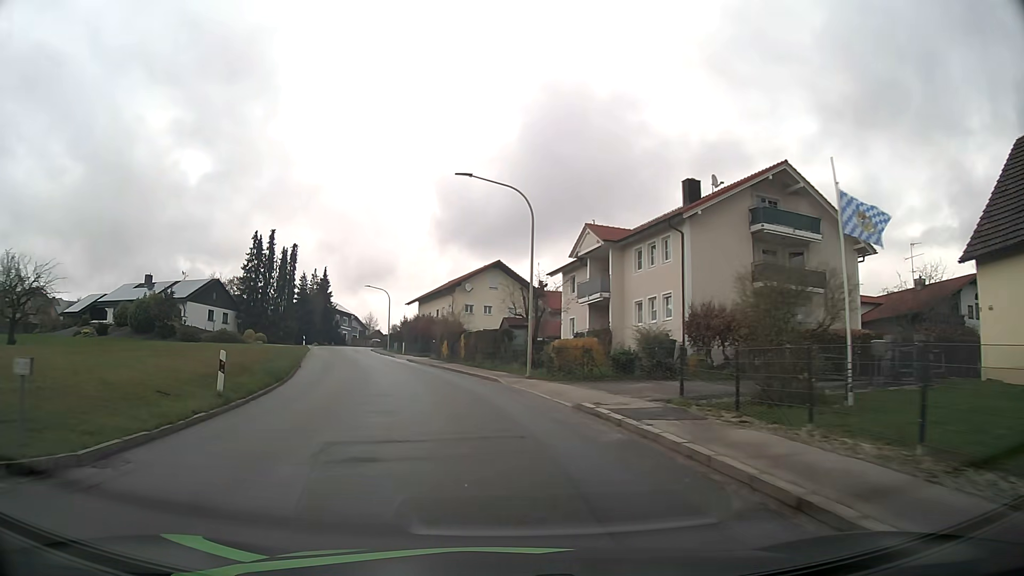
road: tertiary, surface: asphalt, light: Day
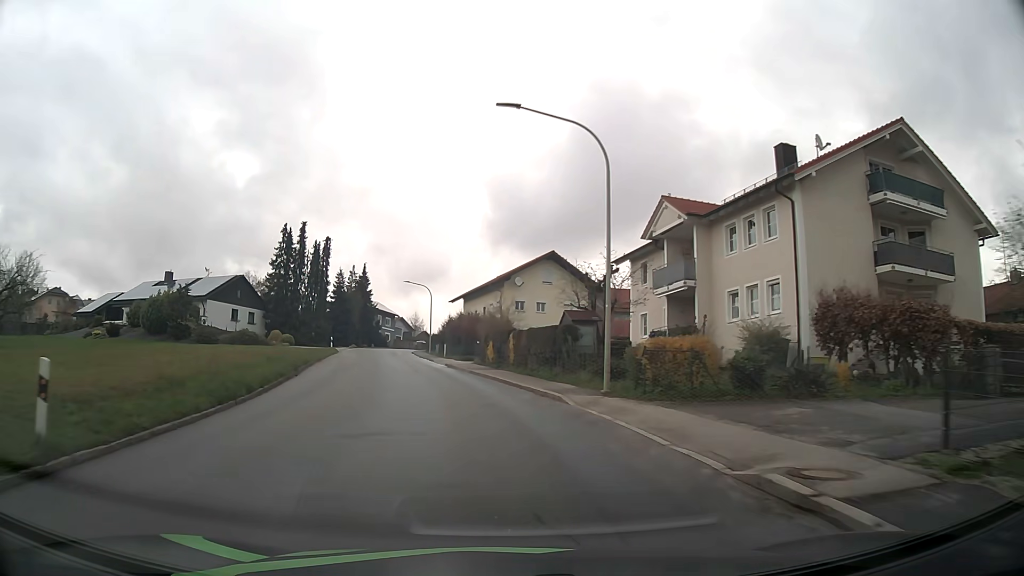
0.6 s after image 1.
(-0.3, +7.6) m; -4°
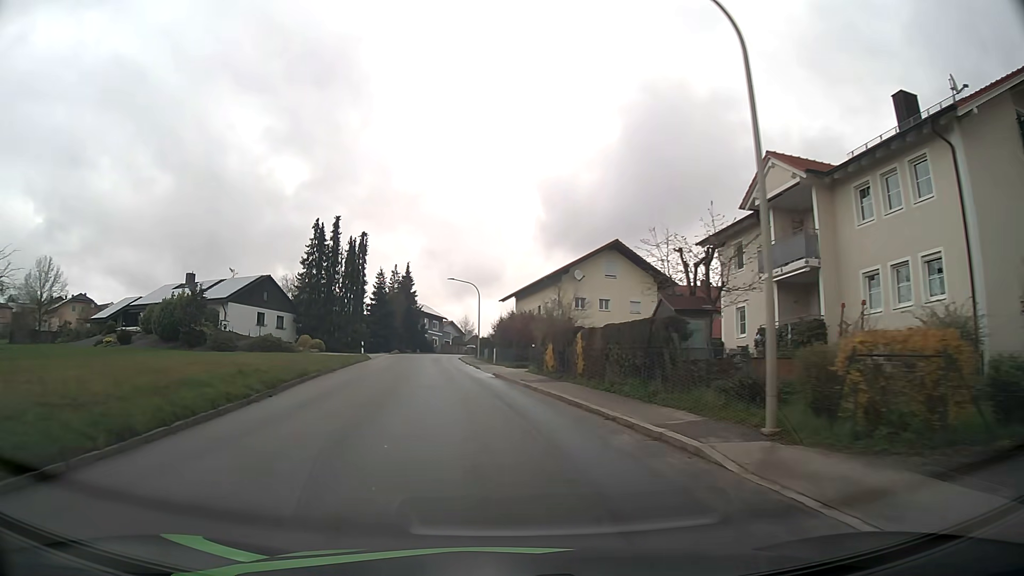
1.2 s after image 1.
(-0.3, +7.6) m; -4°
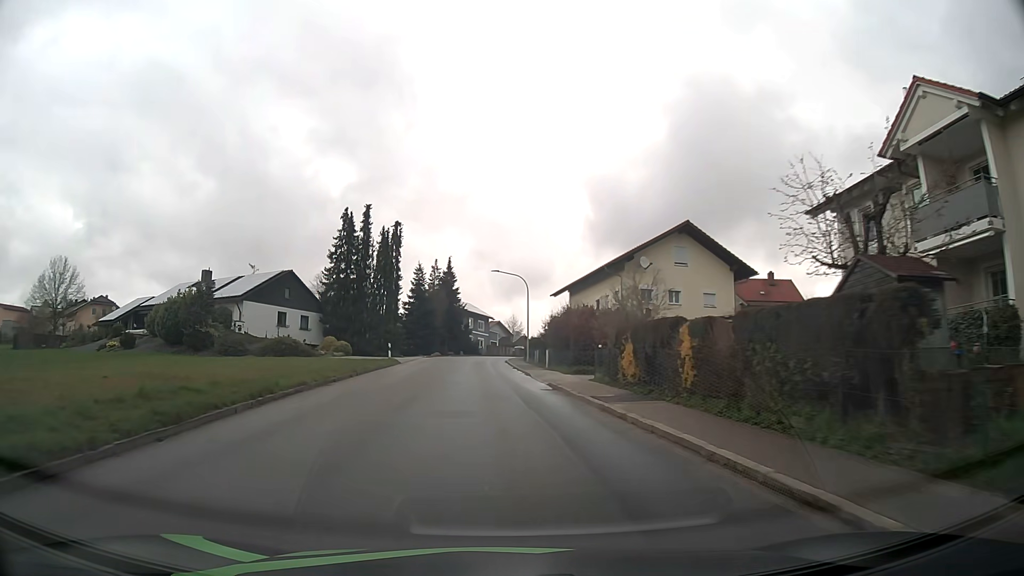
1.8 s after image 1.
(-0.3, +7.6) m; -4°
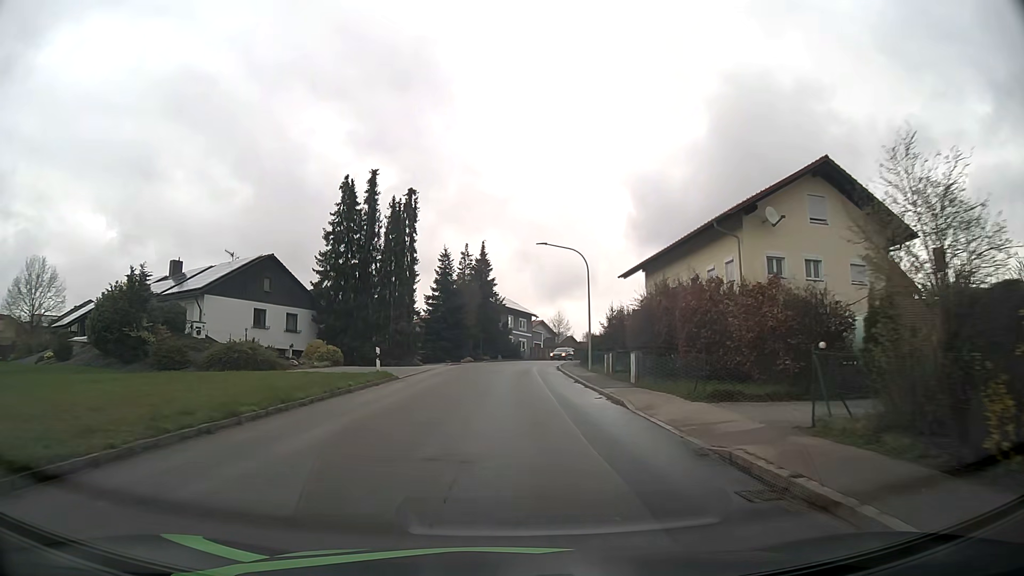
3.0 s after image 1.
(-0.7, +15.3) m; -4°
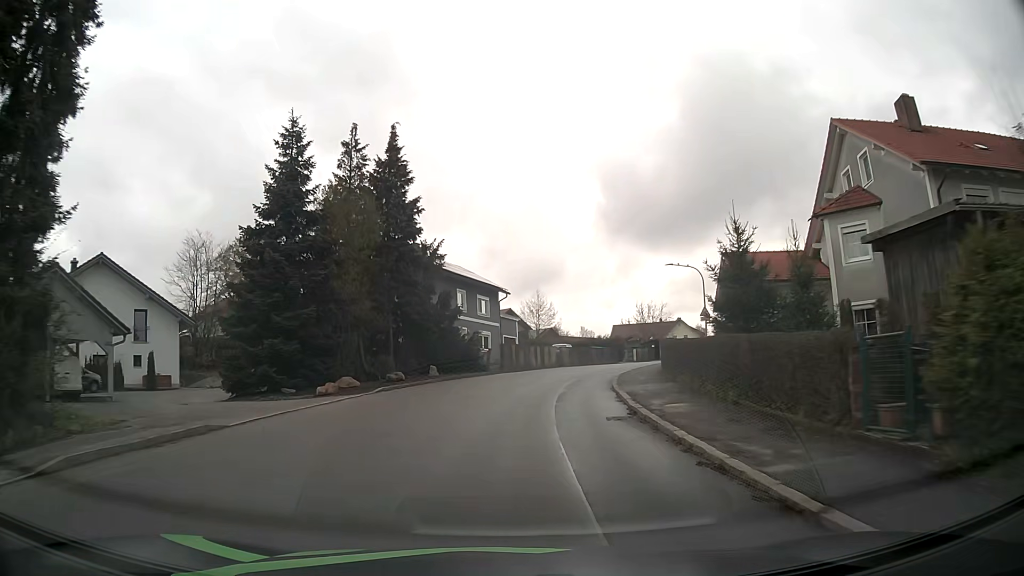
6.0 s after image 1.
(+0.8, +38.5) m; +3°
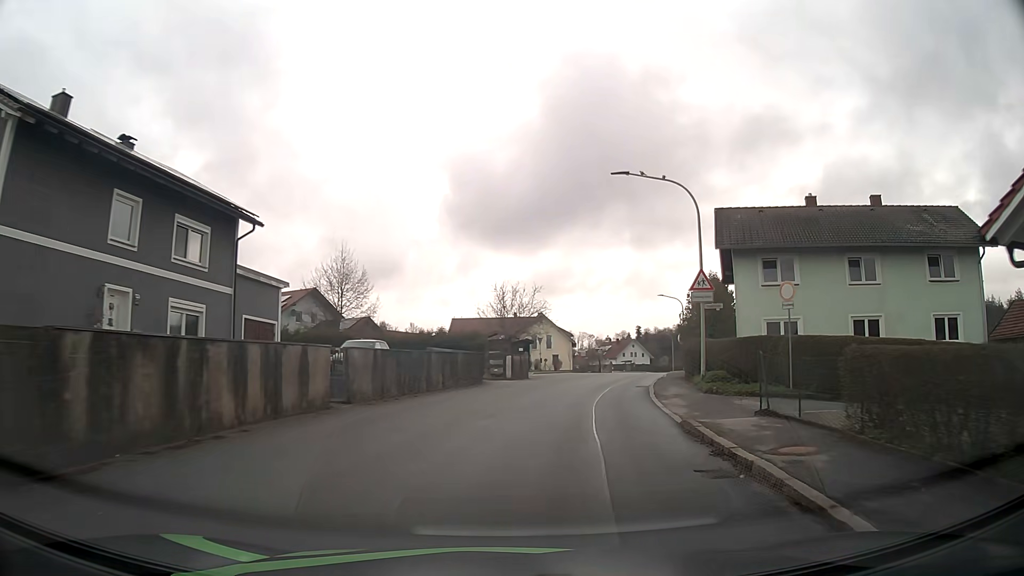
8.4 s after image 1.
(+3.0, +29.4) m; +15°
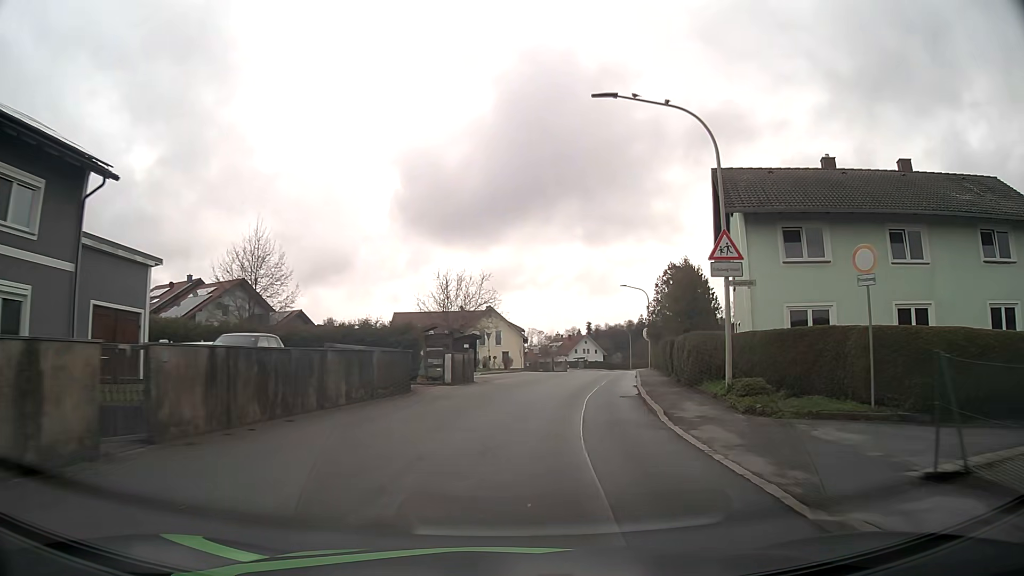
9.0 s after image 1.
(+0.2, +7.3) m; +4°
(0, +10) (+2, +20) (+3, +30) (+5, +40) (+7, +49) (+9, +59) (+11, +69) (+13, +79) (+15, +89) (+16, +99) m
